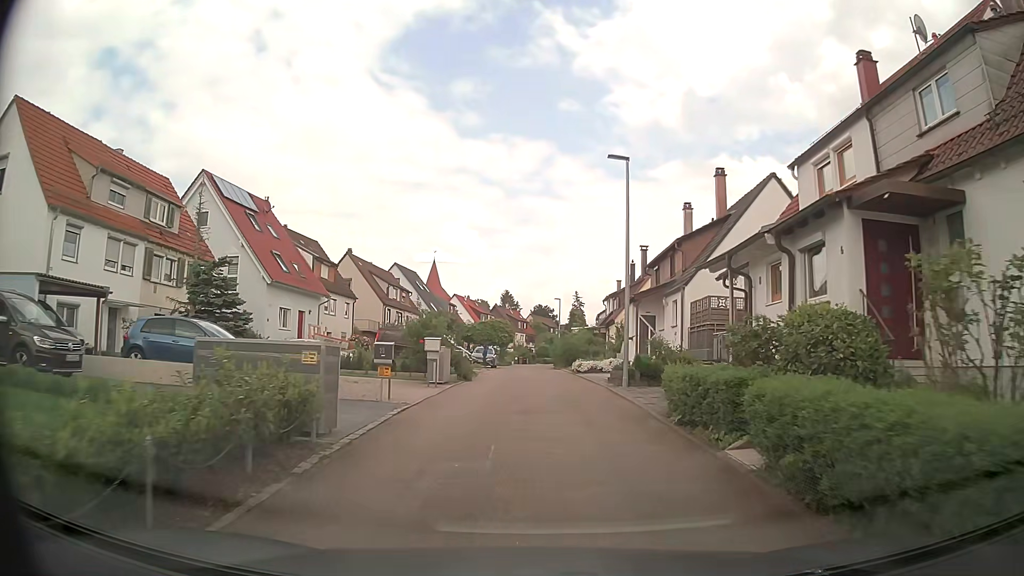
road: residential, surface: asphalt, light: Day
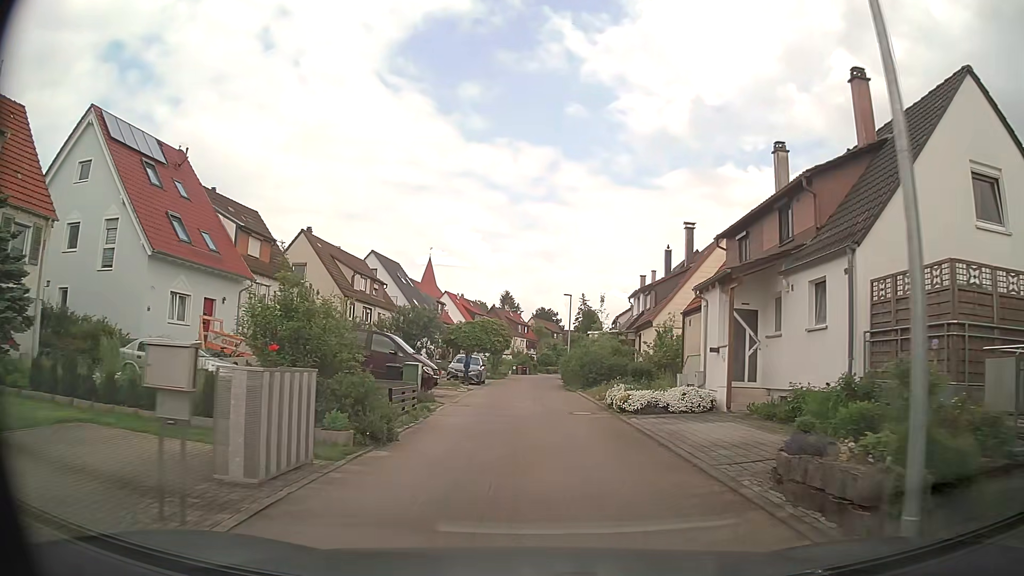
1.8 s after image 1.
(+0.1, +13.5) m; 0°
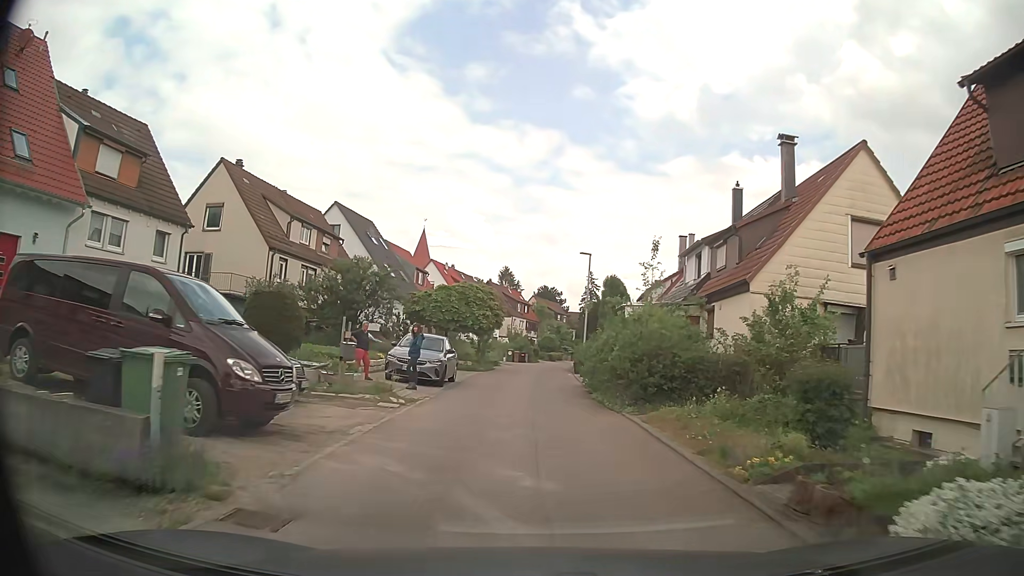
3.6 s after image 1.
(+0.1, +14.3) m; +1°
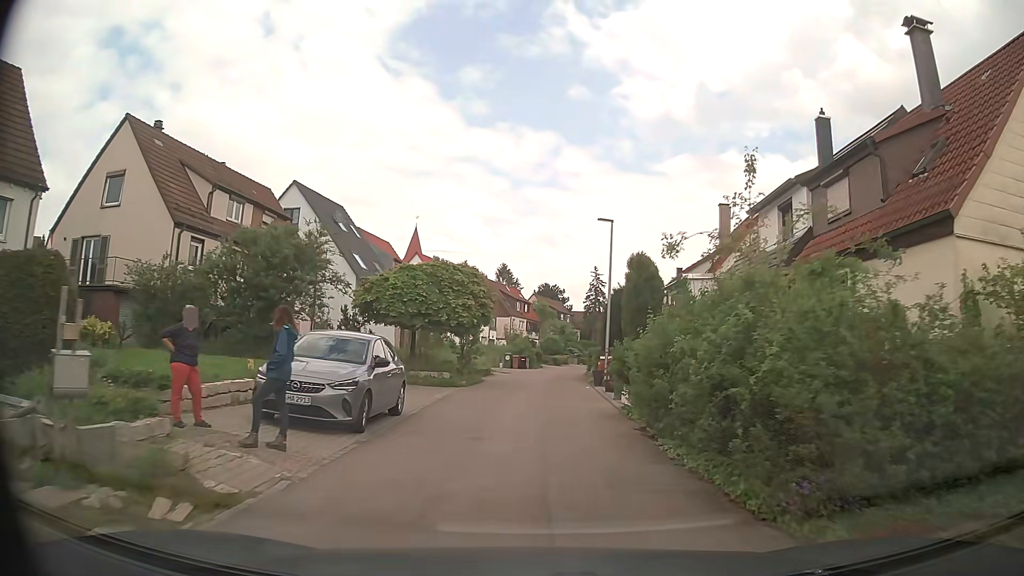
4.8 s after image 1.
(0.0, +9.5) m; +1°
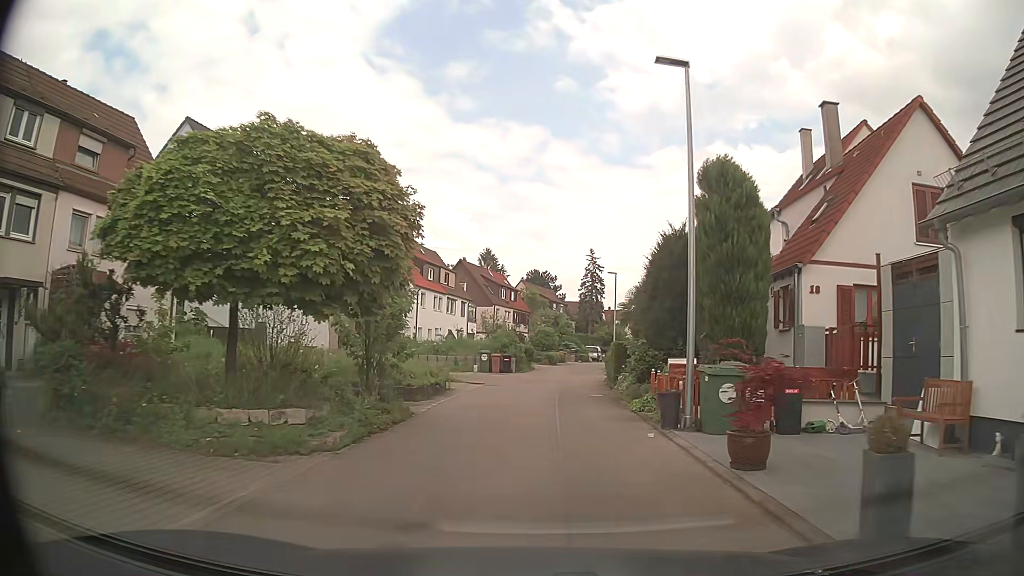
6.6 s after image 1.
(-0.1, +14.1) m; +1°
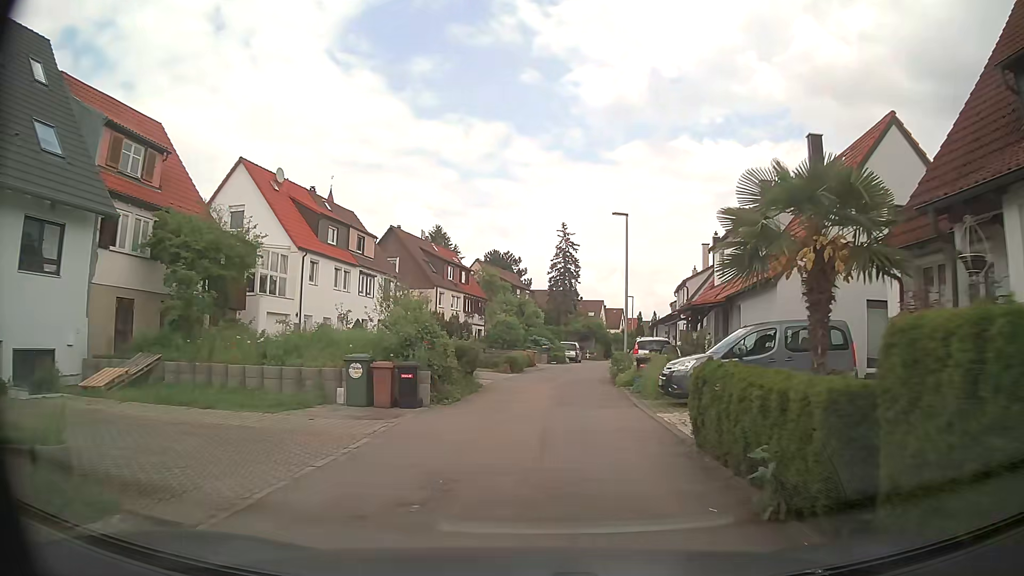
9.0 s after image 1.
(+0.3, +18.8) m; +2°
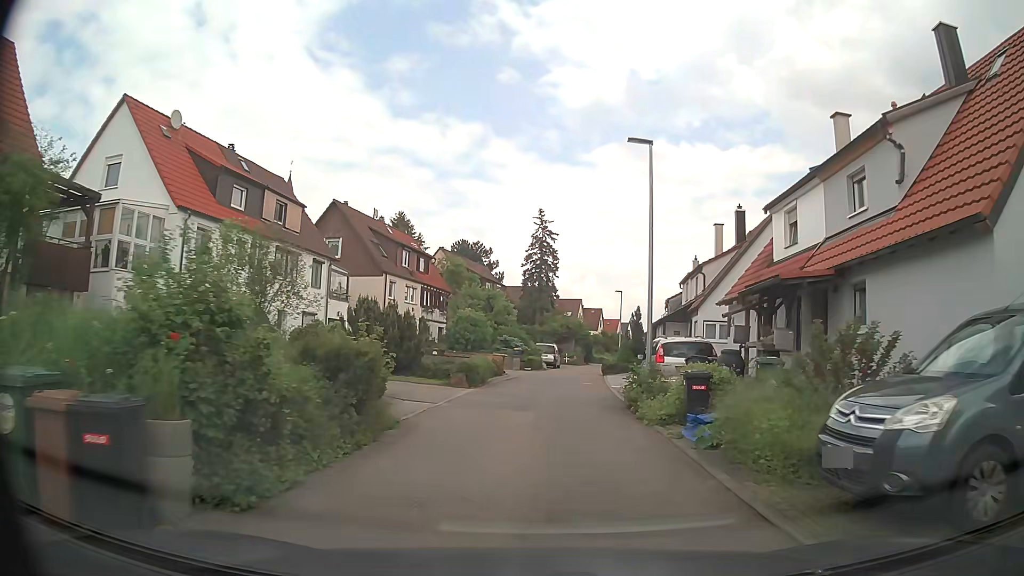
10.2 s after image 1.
(+0.3, +9.5) m; +3°
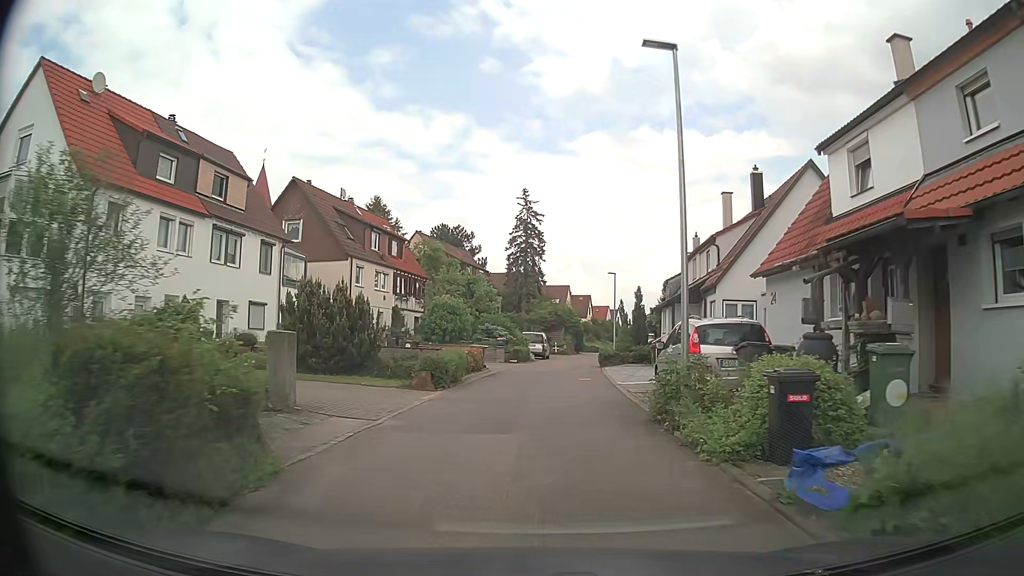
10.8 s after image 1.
(+0.1, +4.8) m; +3°
